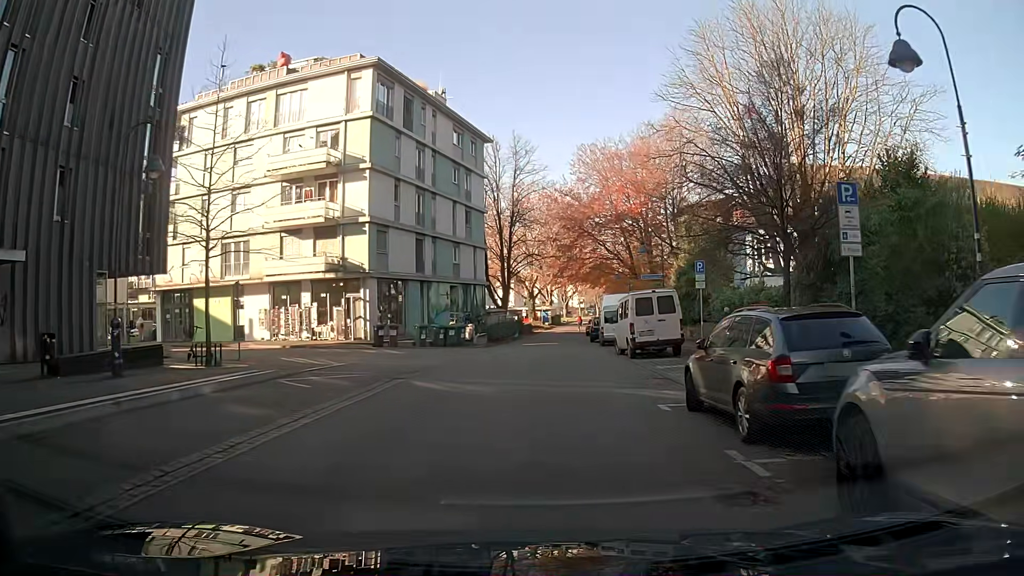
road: residential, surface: asphalt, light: Day
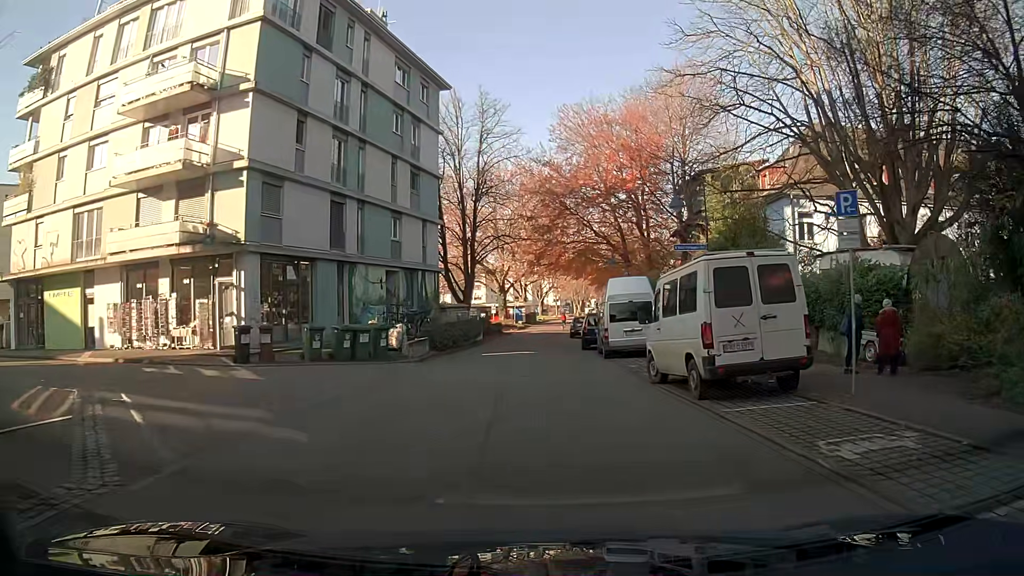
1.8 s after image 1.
(0.0, +13.0) m; +1°
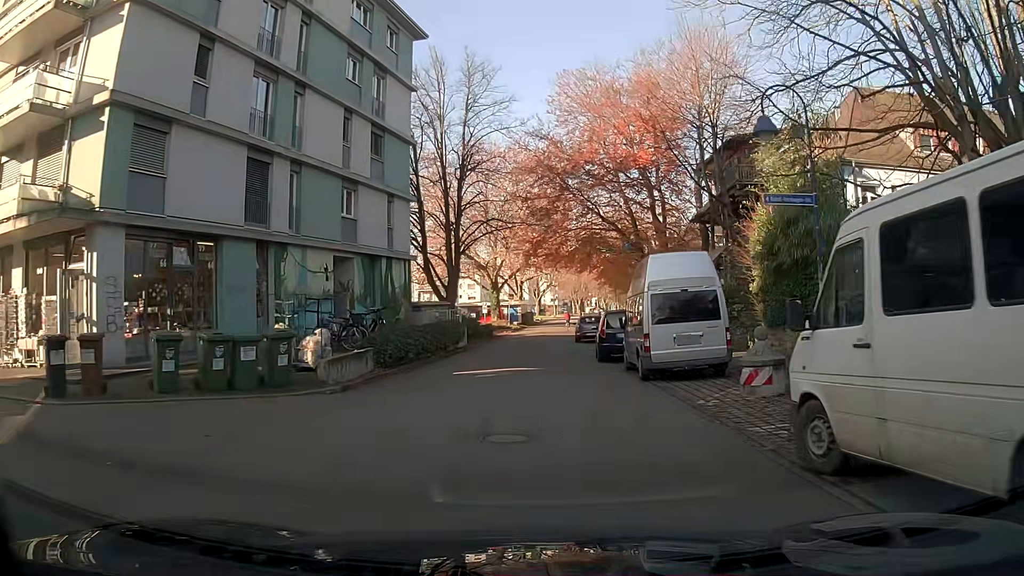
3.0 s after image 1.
(+0.1, +8.5) m; 0°
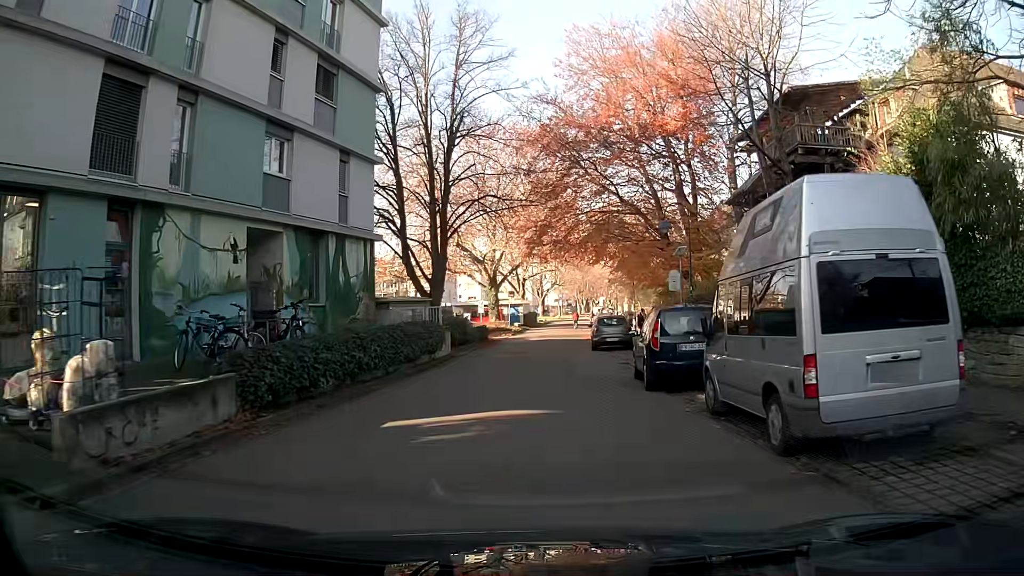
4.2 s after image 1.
(0.0, +8.3) m; 0°
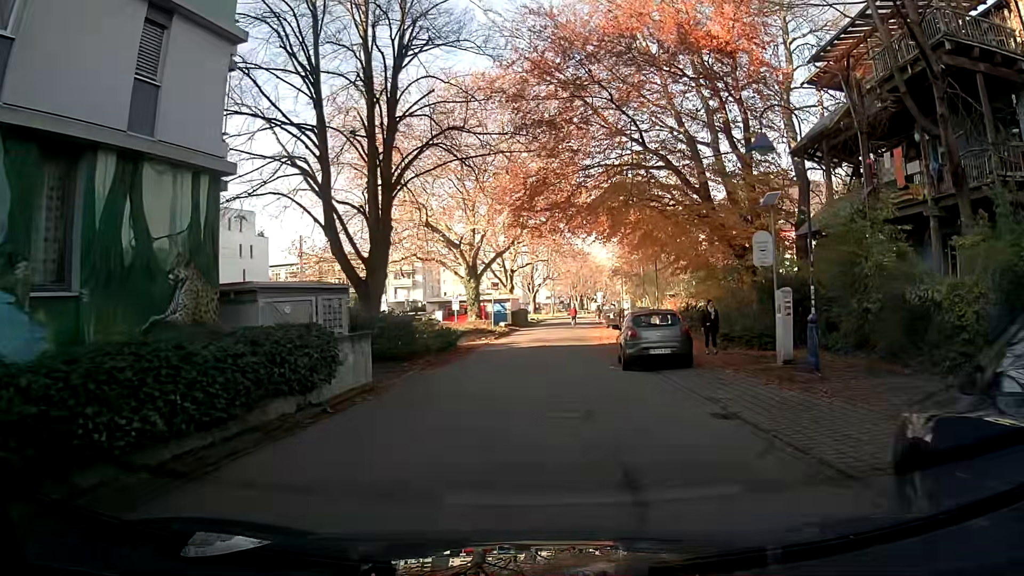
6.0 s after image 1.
(+0.2, +12.1) m; +1°
(0, +10) (0, +20) (+1, +30) (+2, +40) (+2, +50) (+3, +60) (+4, +70) (+5, +80) (+5, +90) (0, +98) m
